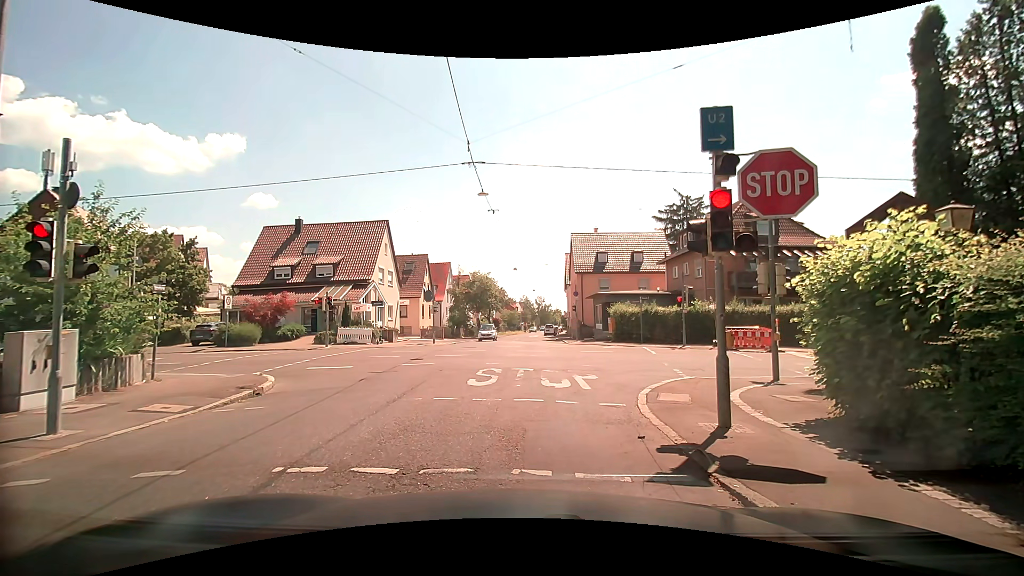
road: tertiary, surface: asphalt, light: Day
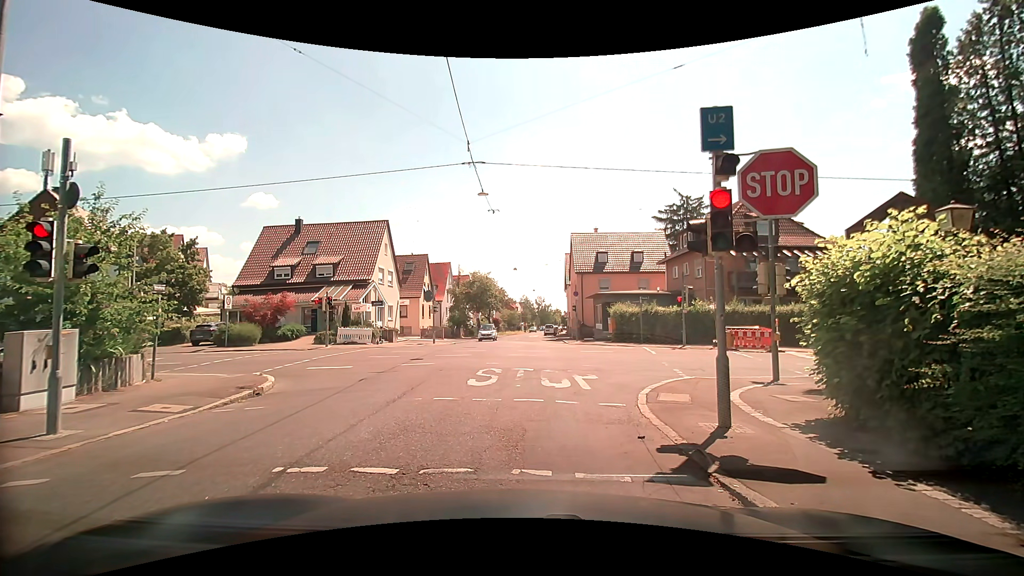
(0.0, 0.0) m; 0°
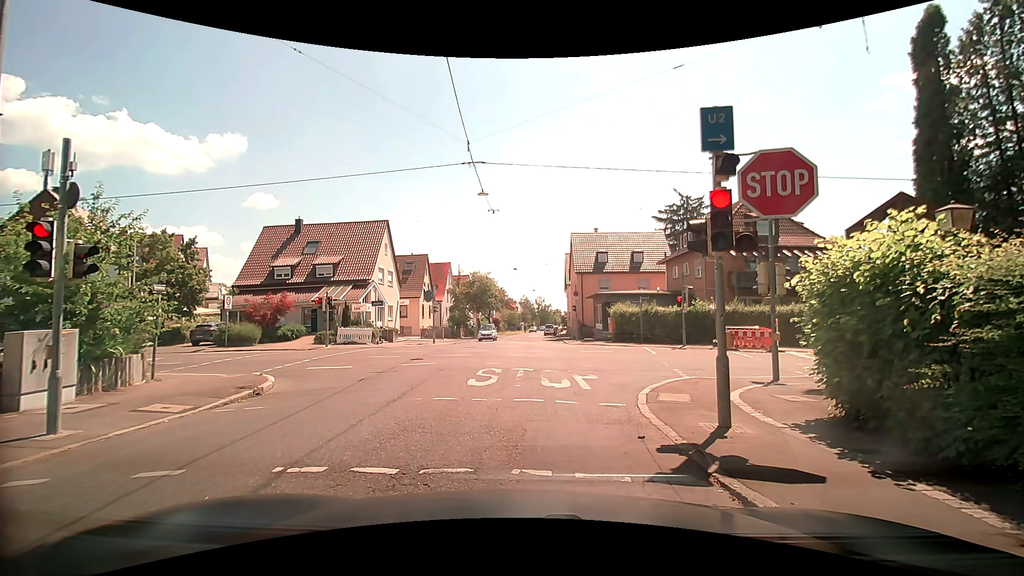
(0.0, 0.0) m; 0°
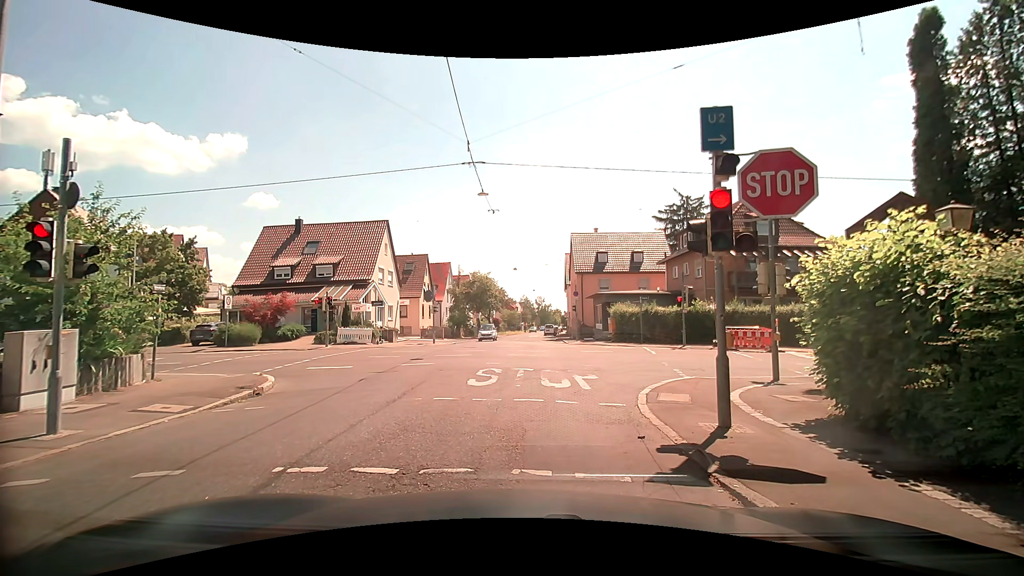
(0.0, 0.0) m; 0°
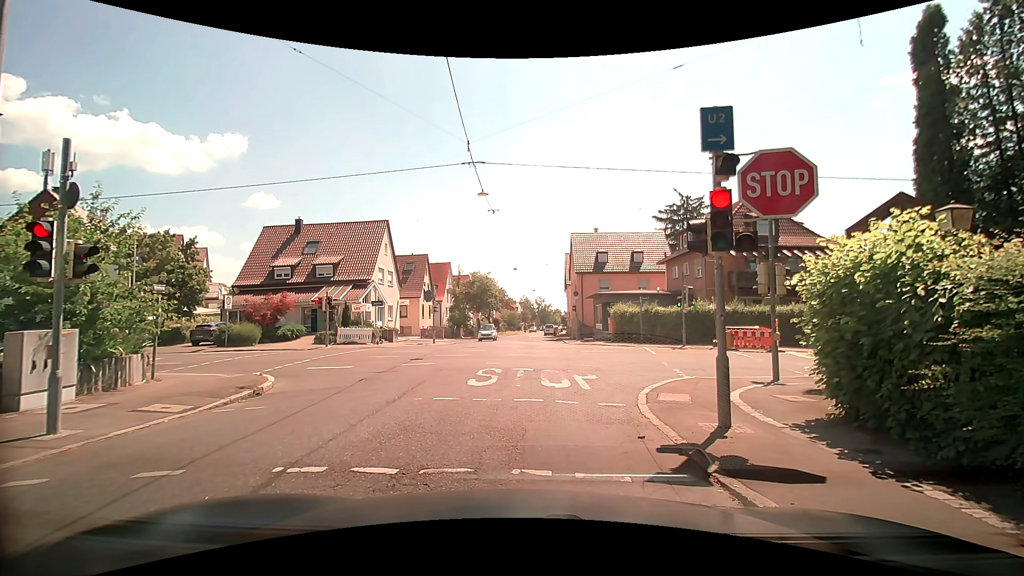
(0.0, 0.0) m; 0°
